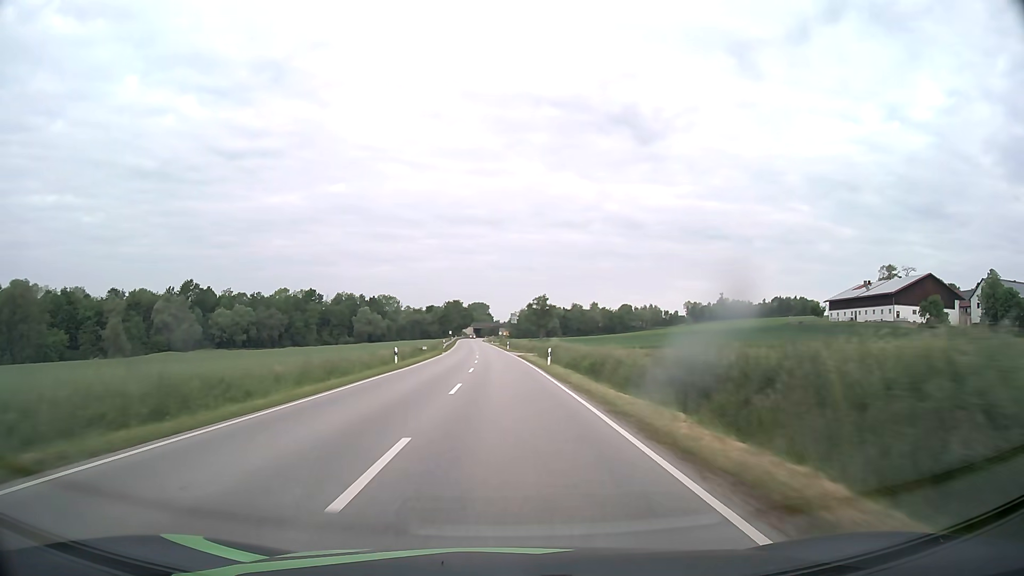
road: secondary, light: Day
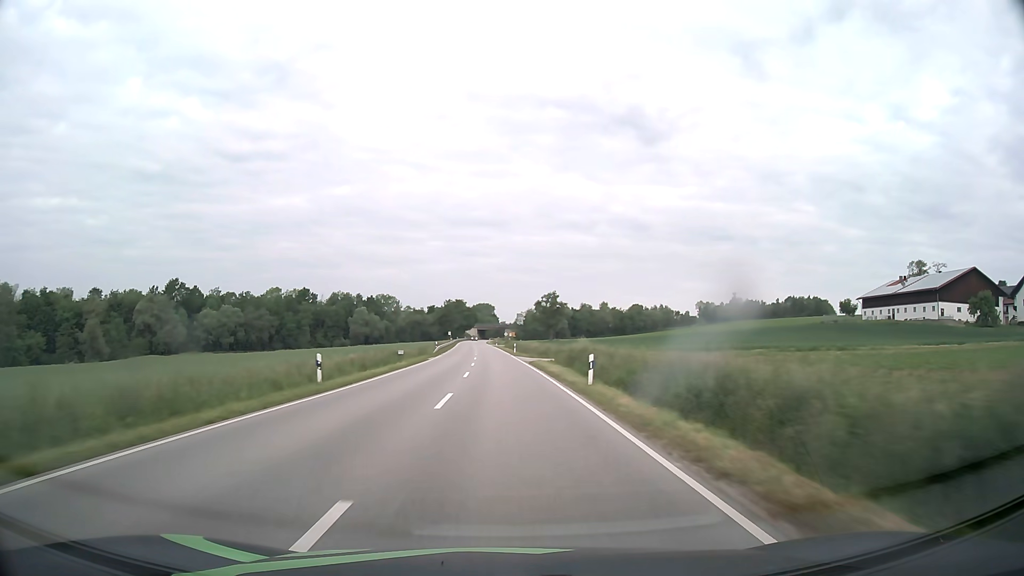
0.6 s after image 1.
(-0.1, +15.8) m; 0°
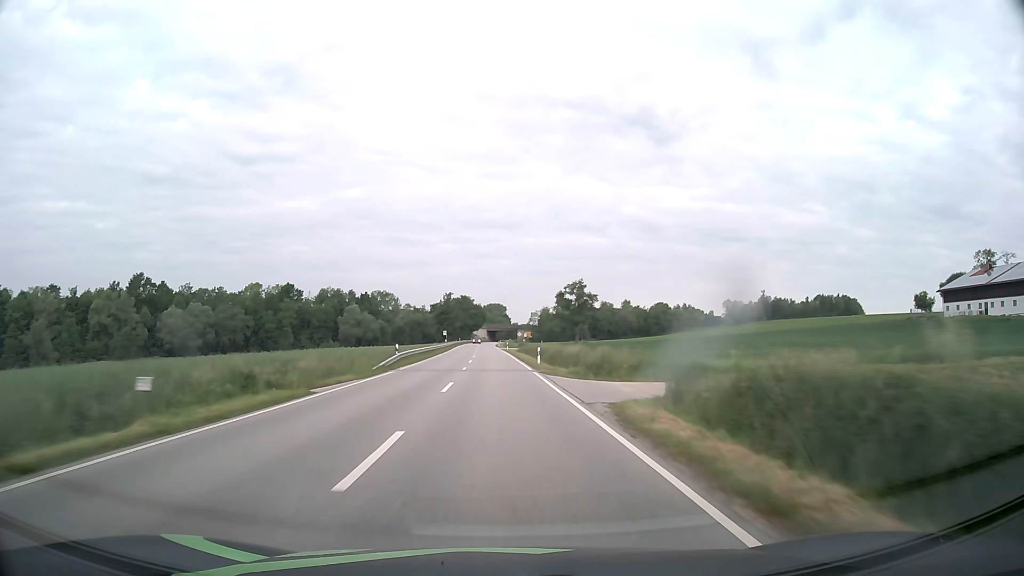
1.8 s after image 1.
(-0.3, +31.6) m; -1°
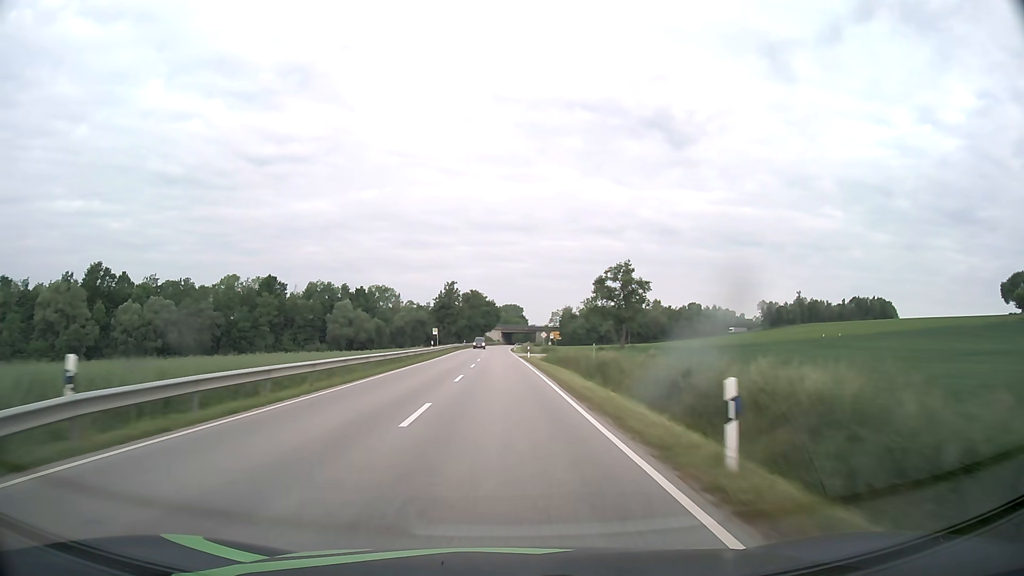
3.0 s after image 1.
(-0.4, +31.6) m; -1°
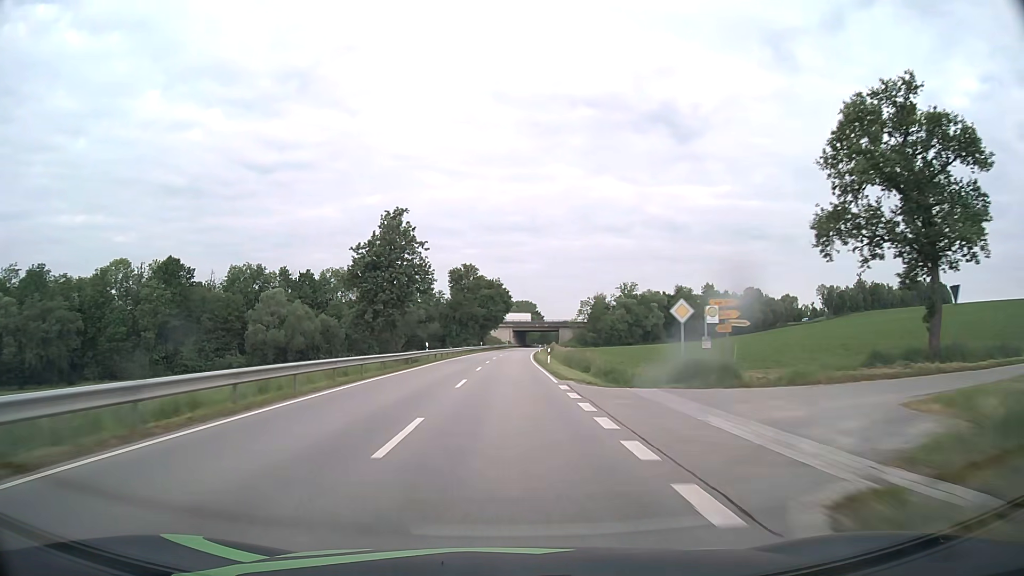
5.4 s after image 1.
(-0.6, +63.1) m; -1°
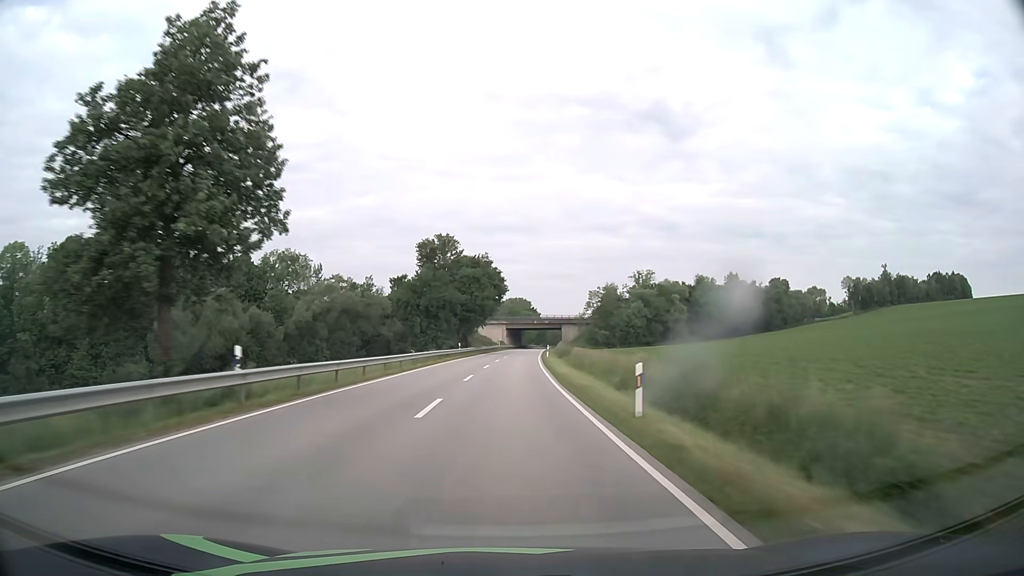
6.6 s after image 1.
(0.0, +31.6) m; 0°
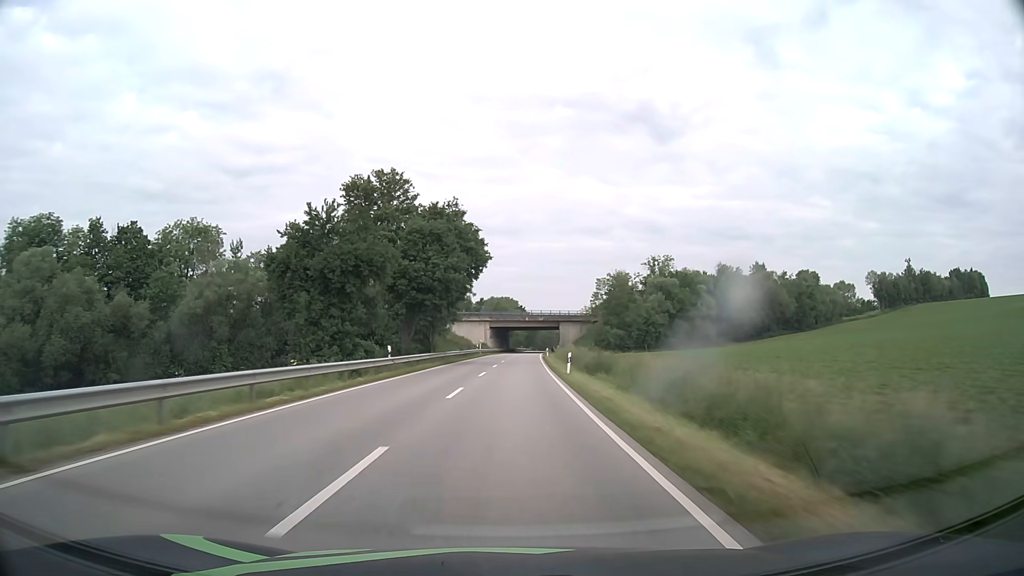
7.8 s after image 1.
(+0.4, +31.6) m; +1°
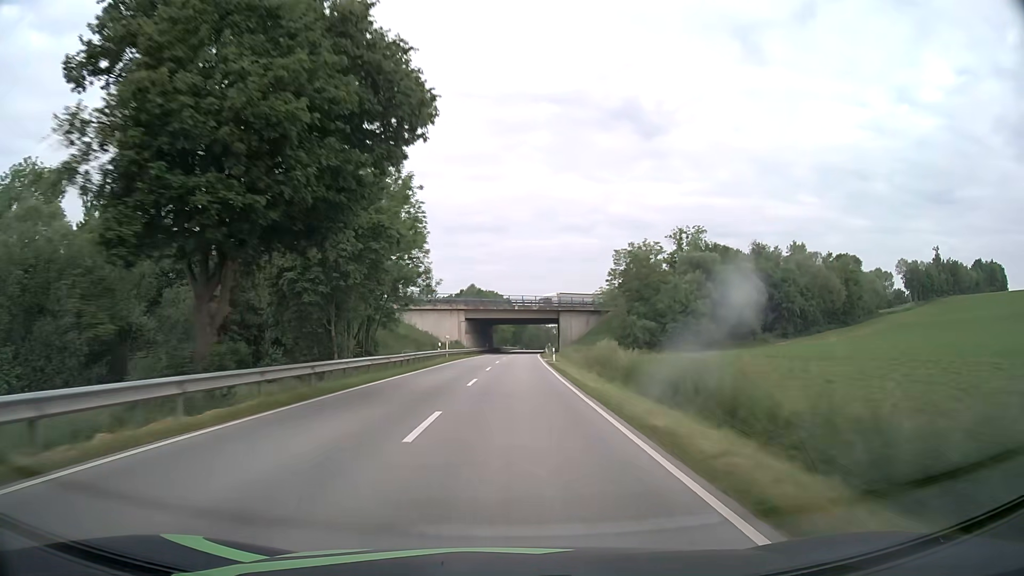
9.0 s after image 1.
(+0.4, +31.6) m; +2°
(0, +10) (0, +20) (0, +30) (0, +40) (+1, +50) (+1, +60) (+1, +70) (+2, +80) (+2, +90) (+3, +100) m
